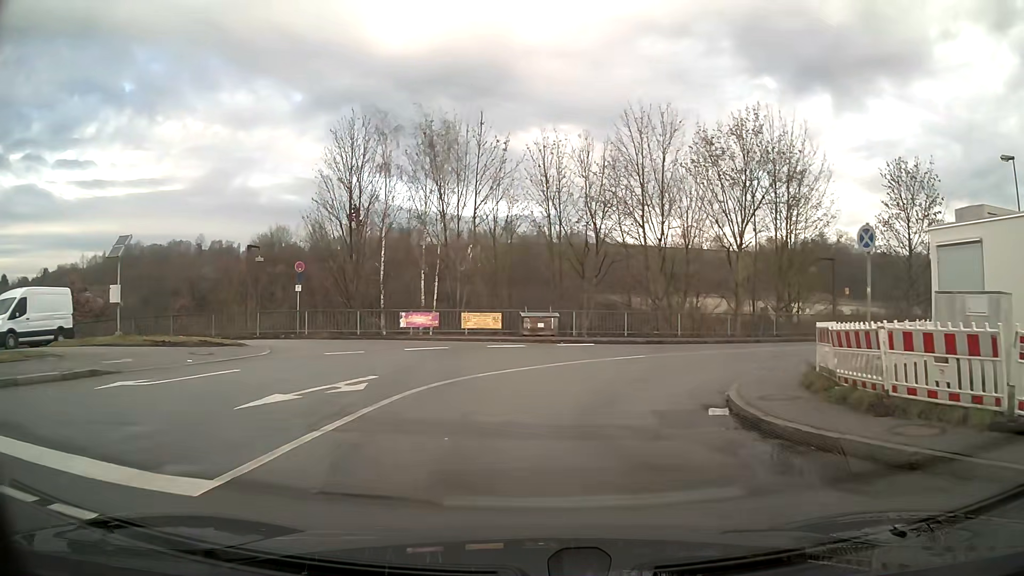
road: tertiary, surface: asphalt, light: Day
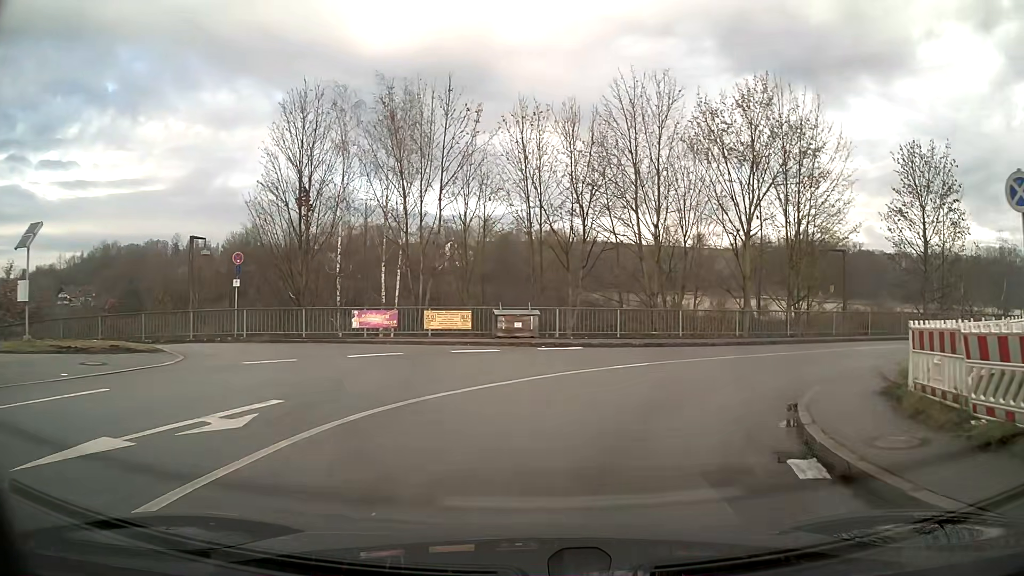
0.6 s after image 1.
(+0.1, +4.3) m; +4°
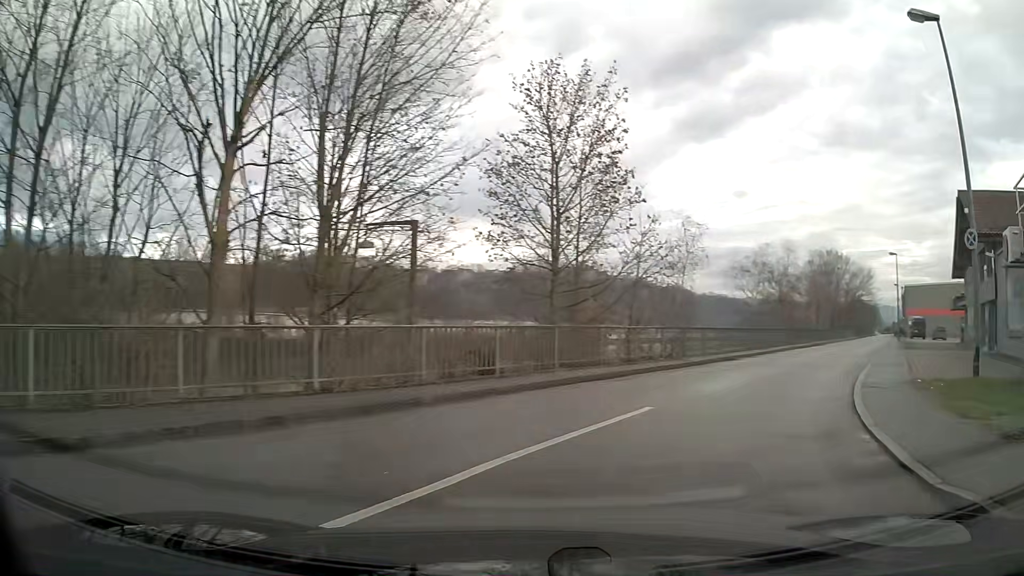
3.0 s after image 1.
(+5.4, +15.7) m; +44°
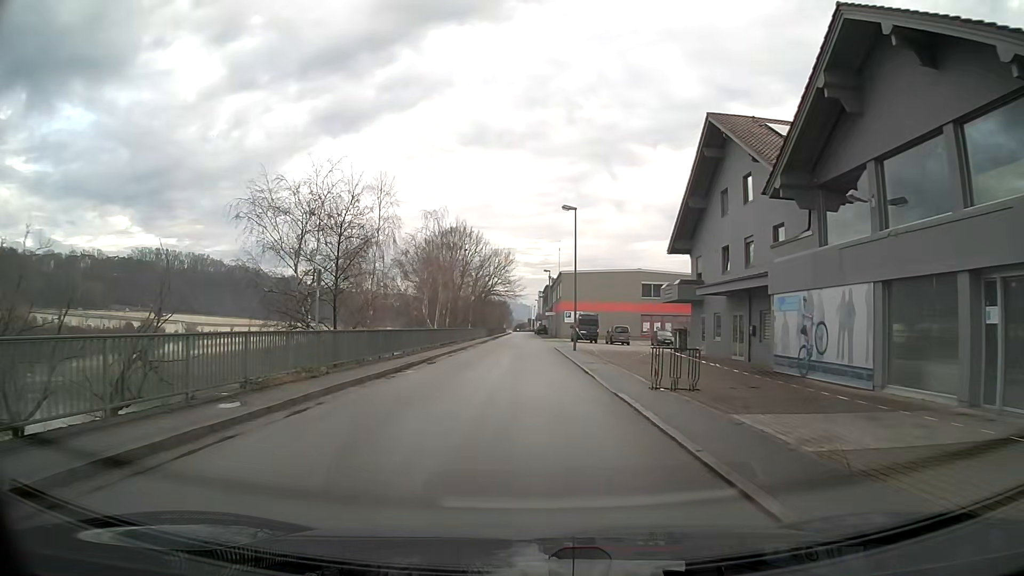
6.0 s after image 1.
(+8.6, +24.0) m; +26°
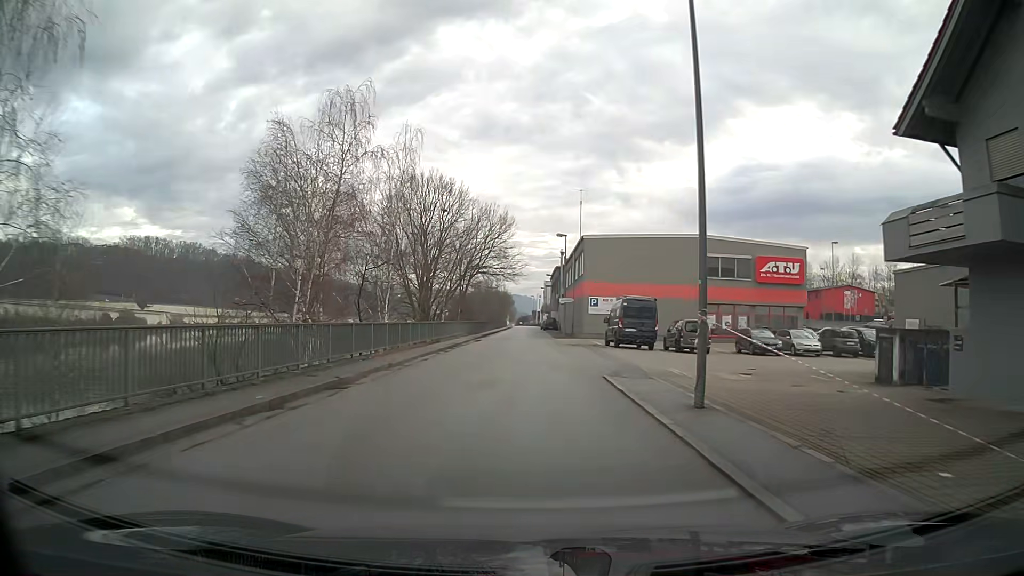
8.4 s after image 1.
(0.0, +27.0) m; 0°
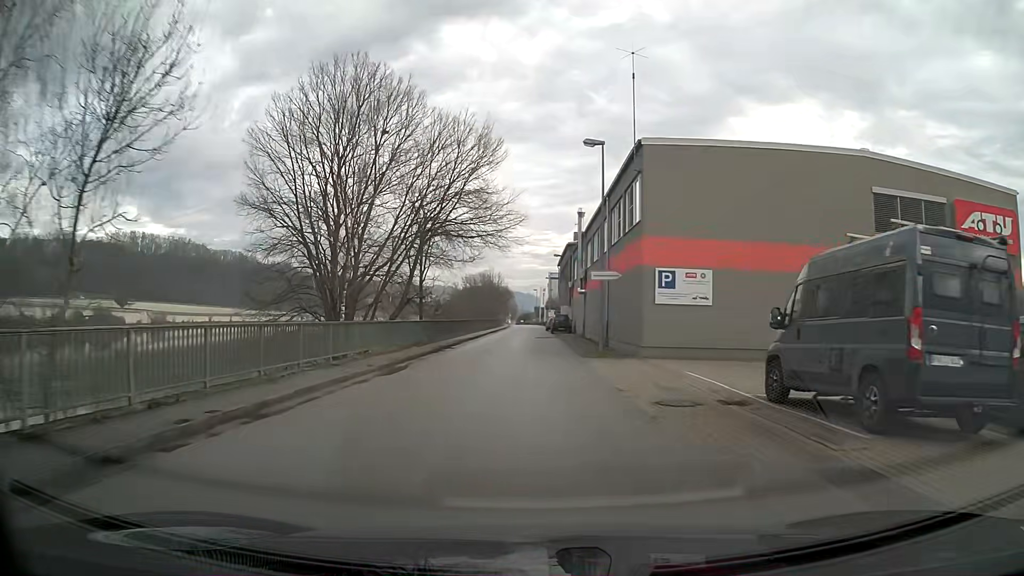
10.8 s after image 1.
(0.0, +26.9) m; 0°
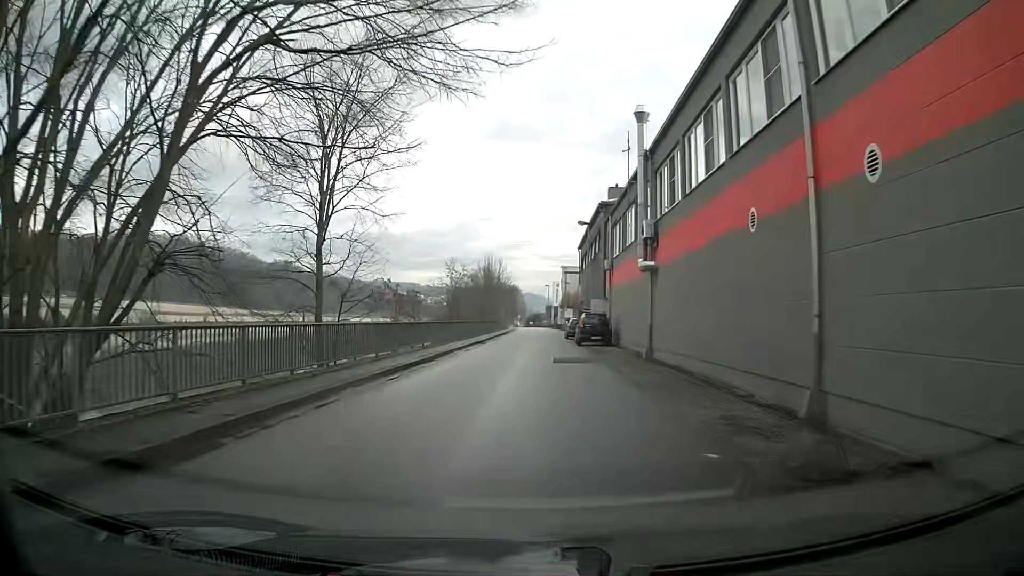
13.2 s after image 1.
(-0.2, +24.3) m; -1°
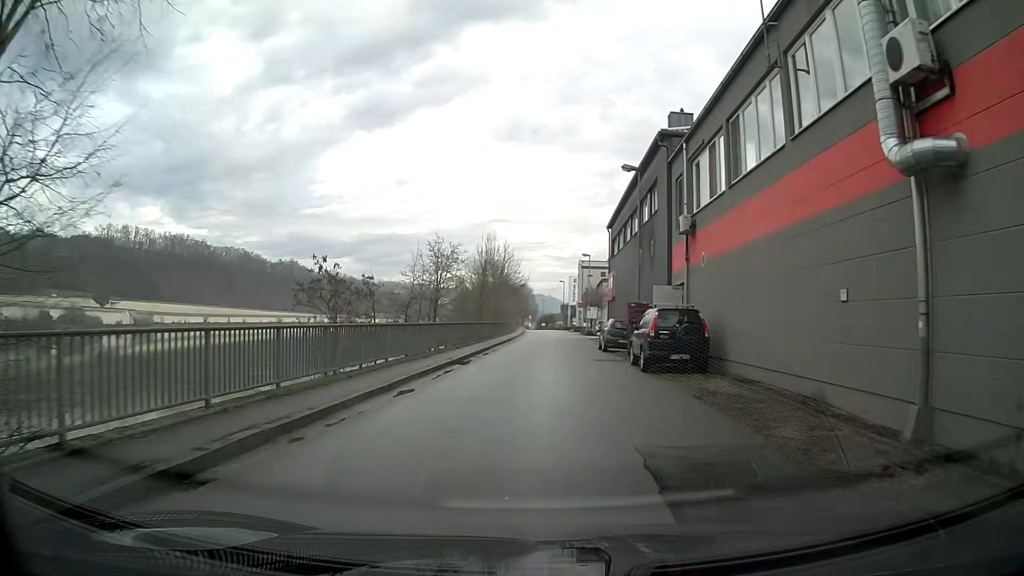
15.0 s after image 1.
(-0.1, +16.9) m; 0°
